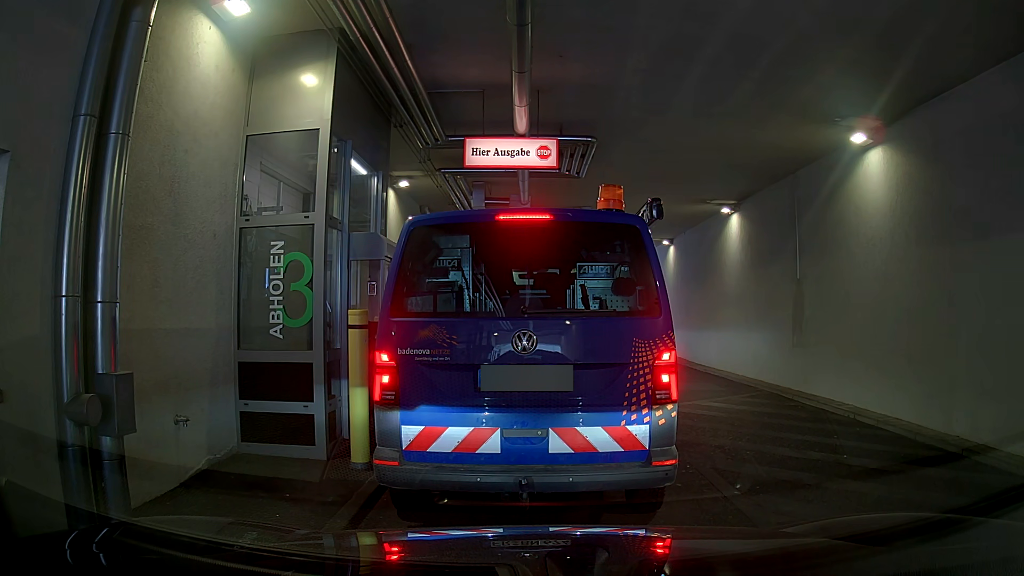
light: Day
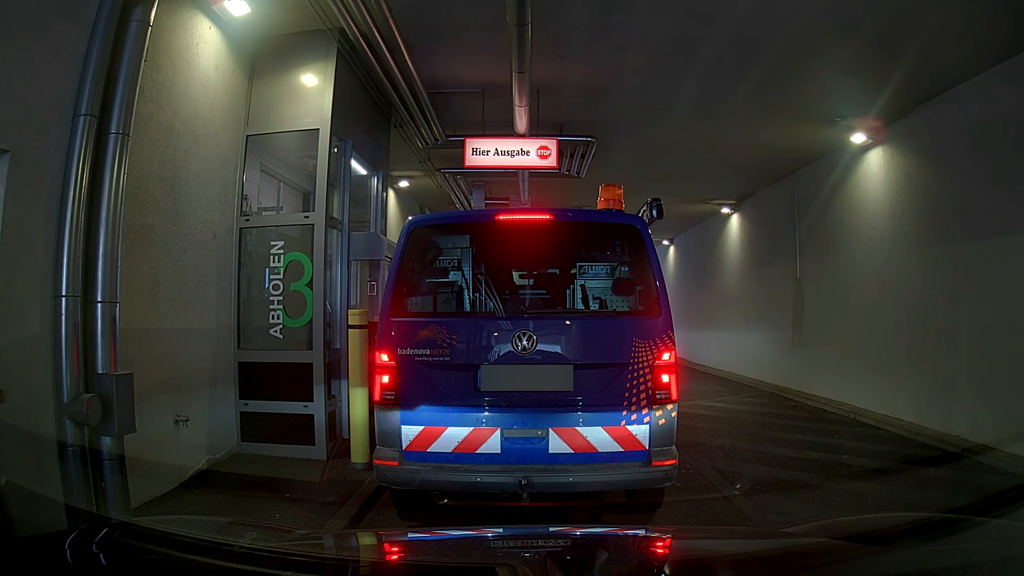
(0.0, 0.0) m; 0°
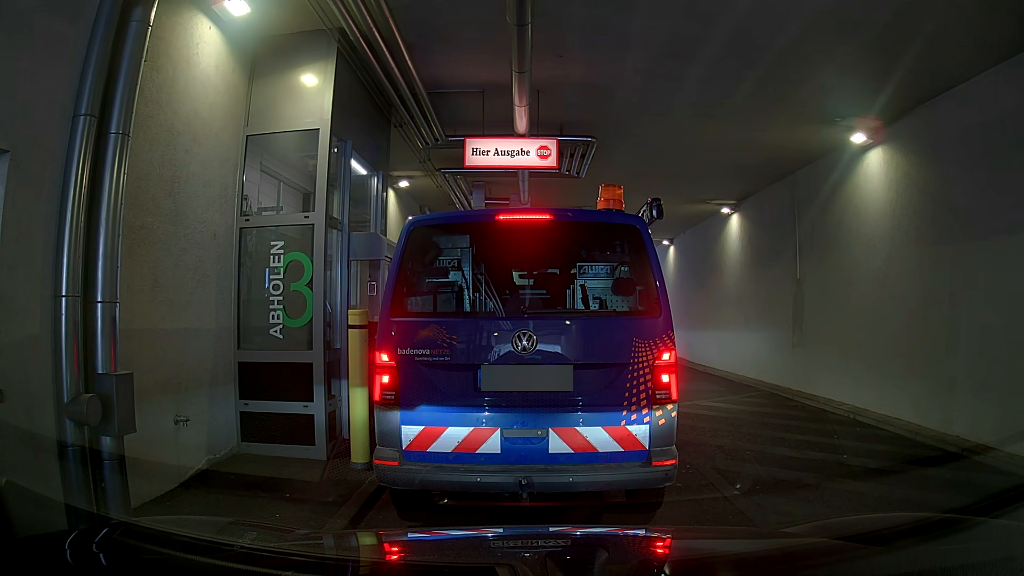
(0.0, 0.0) m; 0°
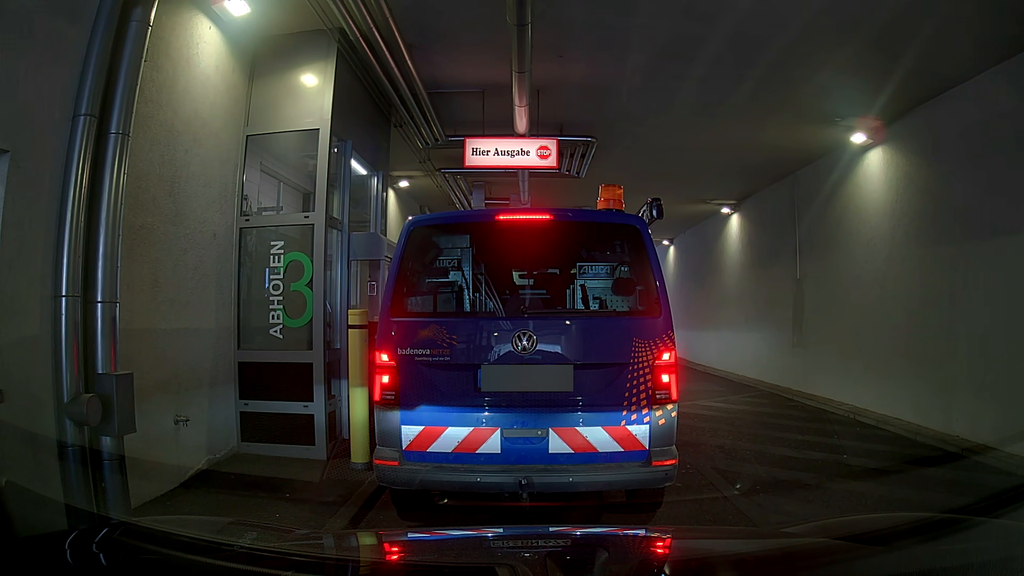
(0.0, 0.0) m; 0°
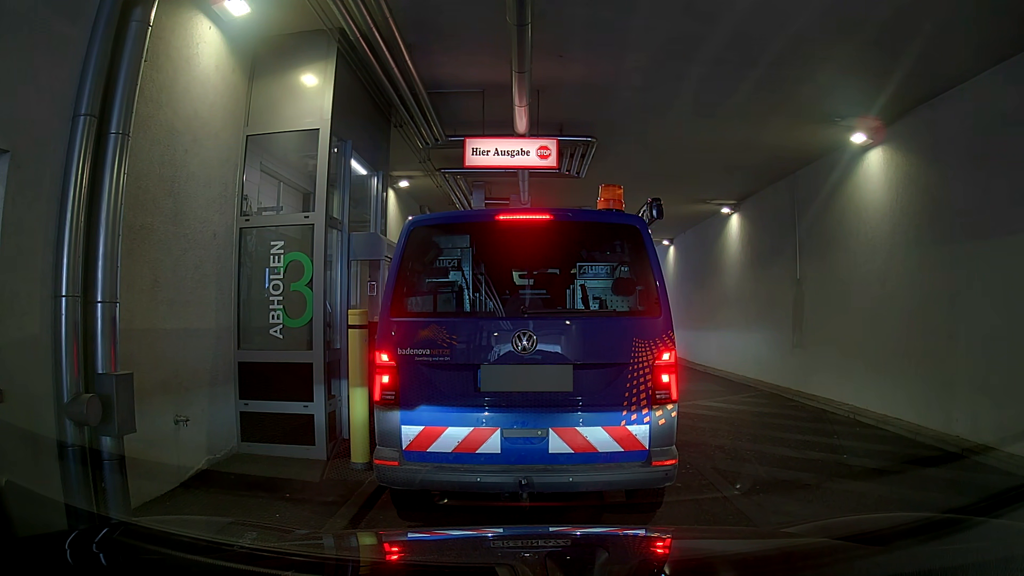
(0.0, 0.0) m; 0°
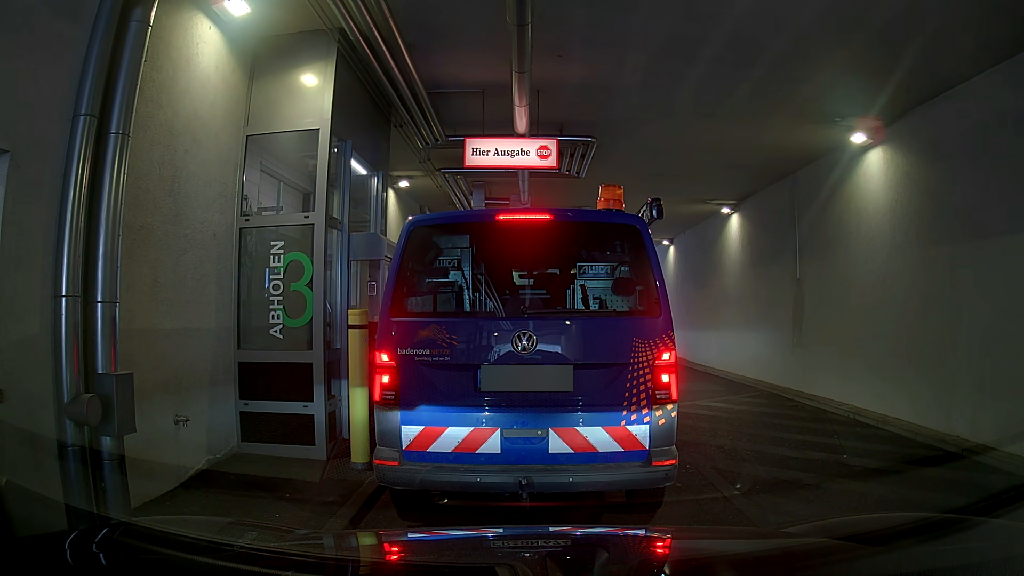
(0.0, 0.0) m; 0°
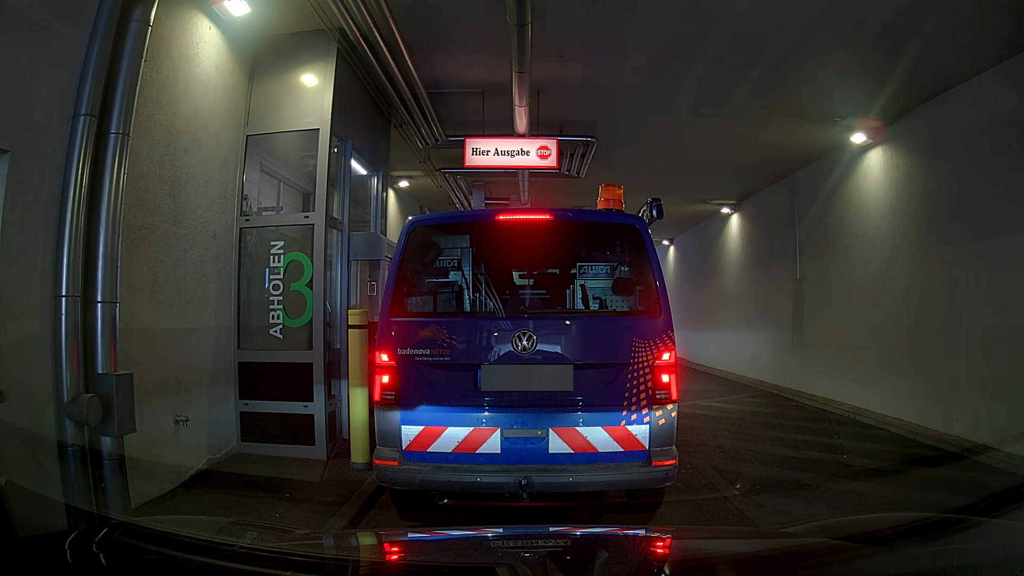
(0.0, 0.0) m; 0°
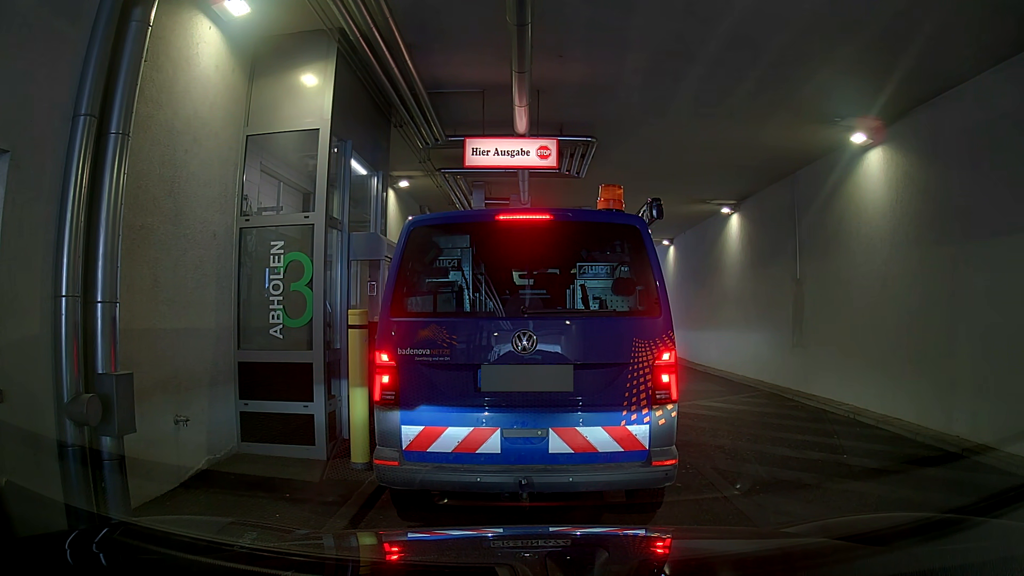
(0.0, 0.0) m; 0°
